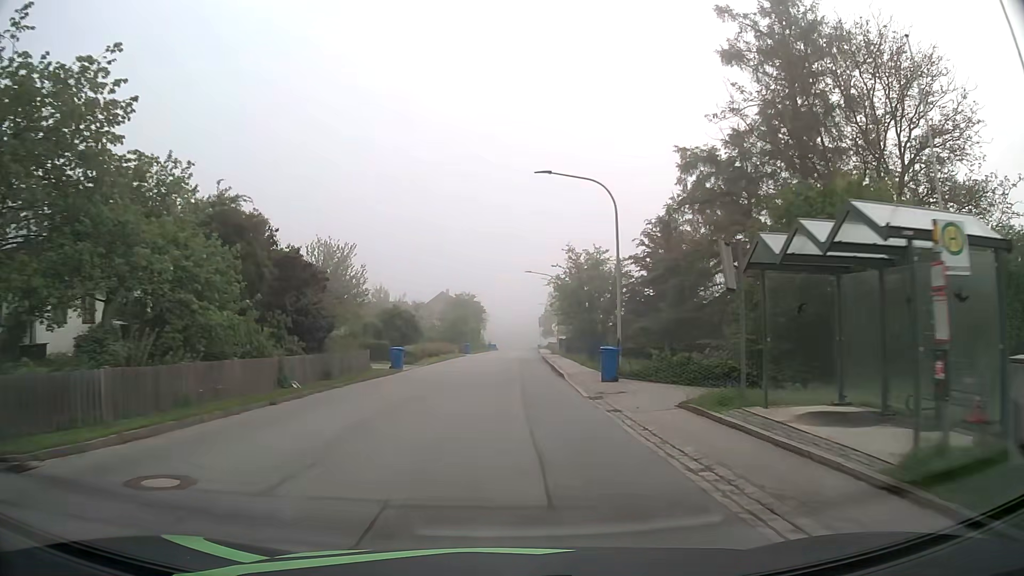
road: tertiary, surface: asphalt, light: Day
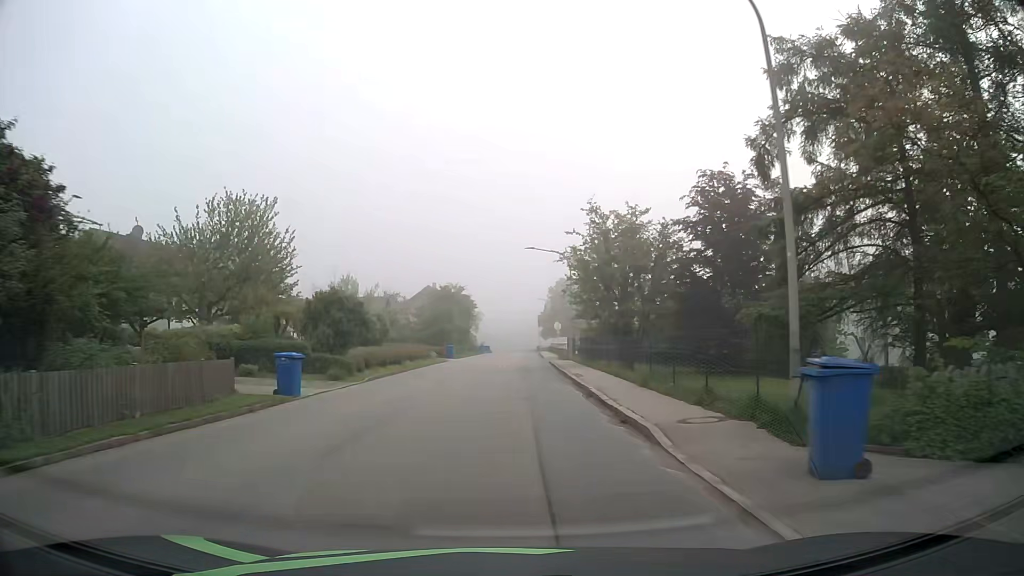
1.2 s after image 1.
(0.0, +15.5) m; 0°
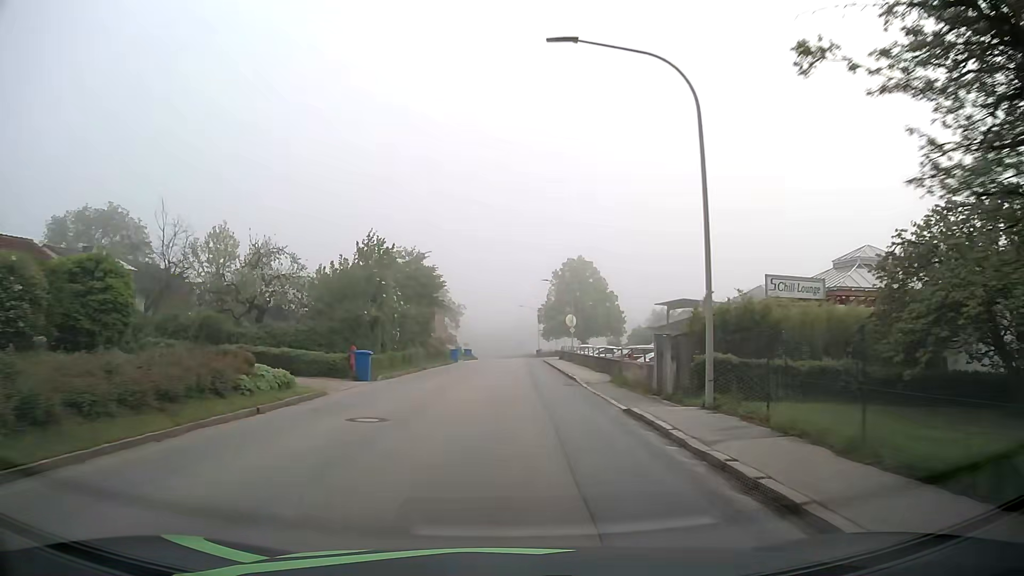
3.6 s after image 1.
(+0.1, +31.0) m; +1°
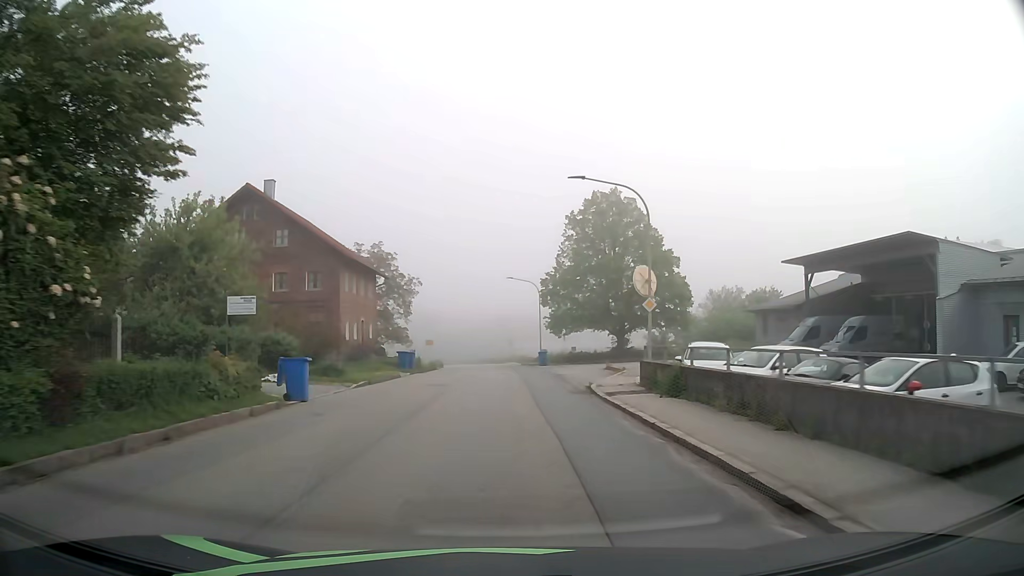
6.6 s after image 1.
(+0.4, +38.8) m; +1°
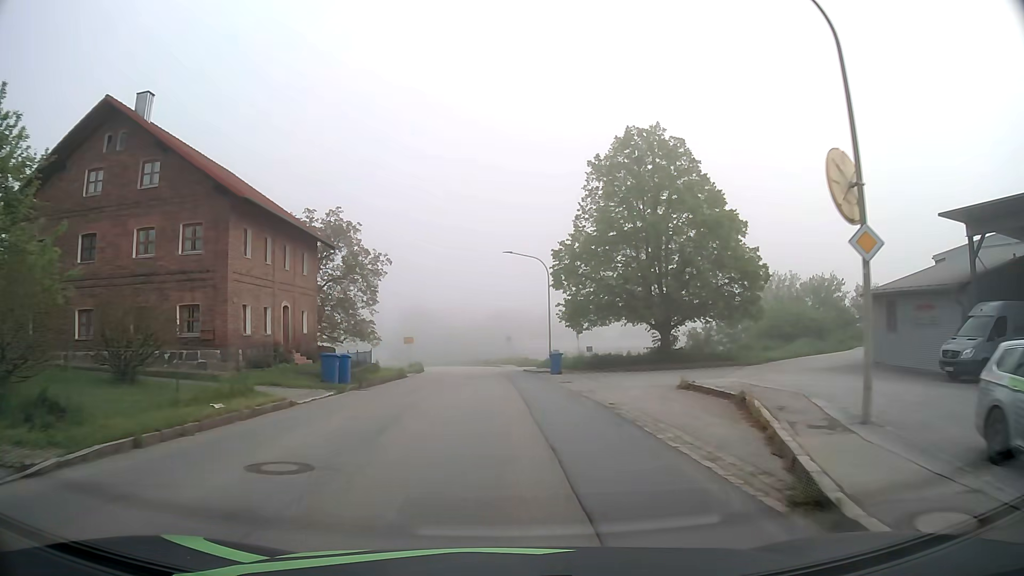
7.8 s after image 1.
(0.0, +15.6) m; 0°
(0, +10) (0, +20) (-1, +30) (-1, +40) (-2, +50) (-3, +60) (-4, +70) (-5, +80) (-7, +90) (-9, +99) m
